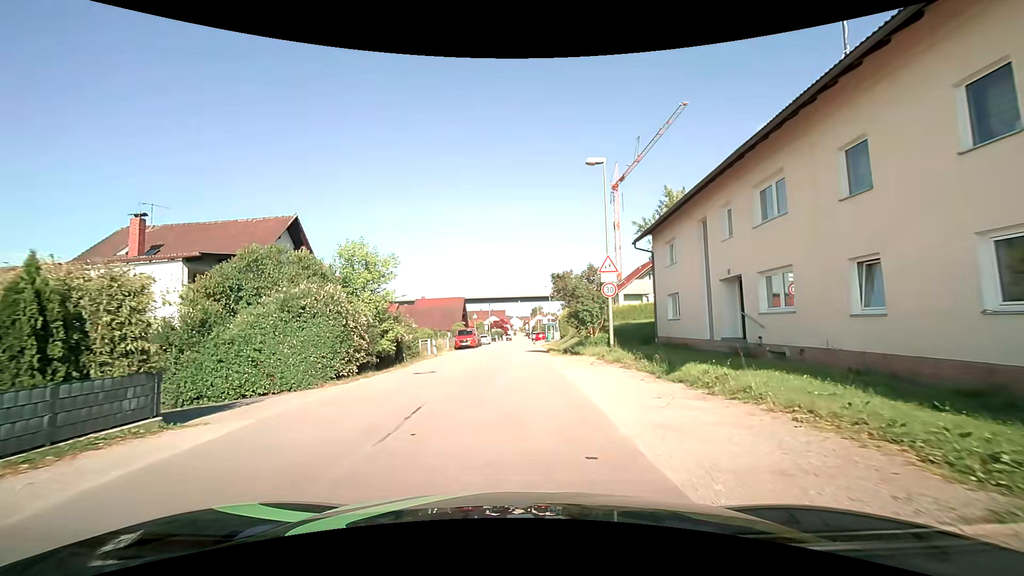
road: unclassified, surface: asphalt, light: Day
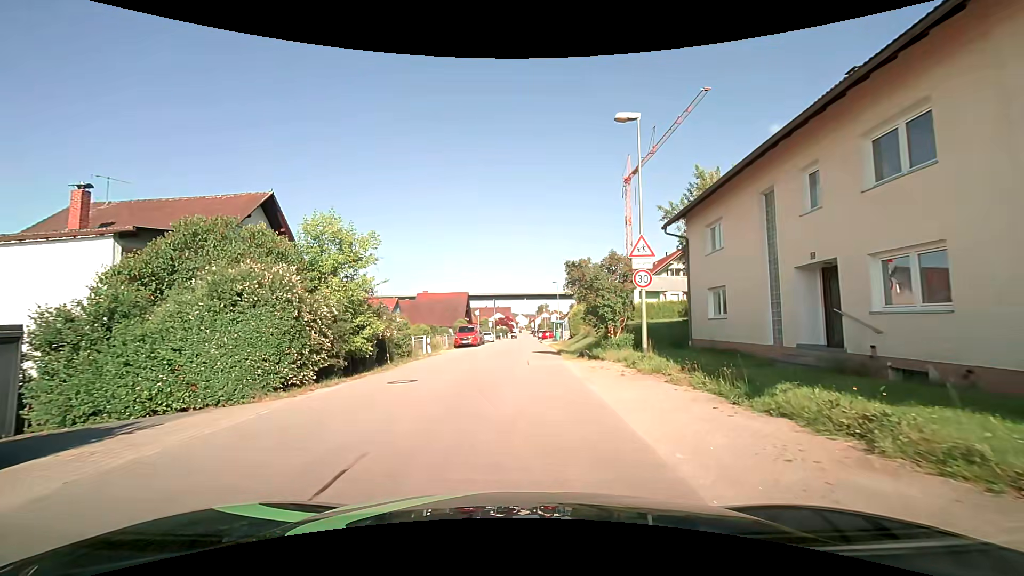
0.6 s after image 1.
(0.0, +4.2) m; 0°
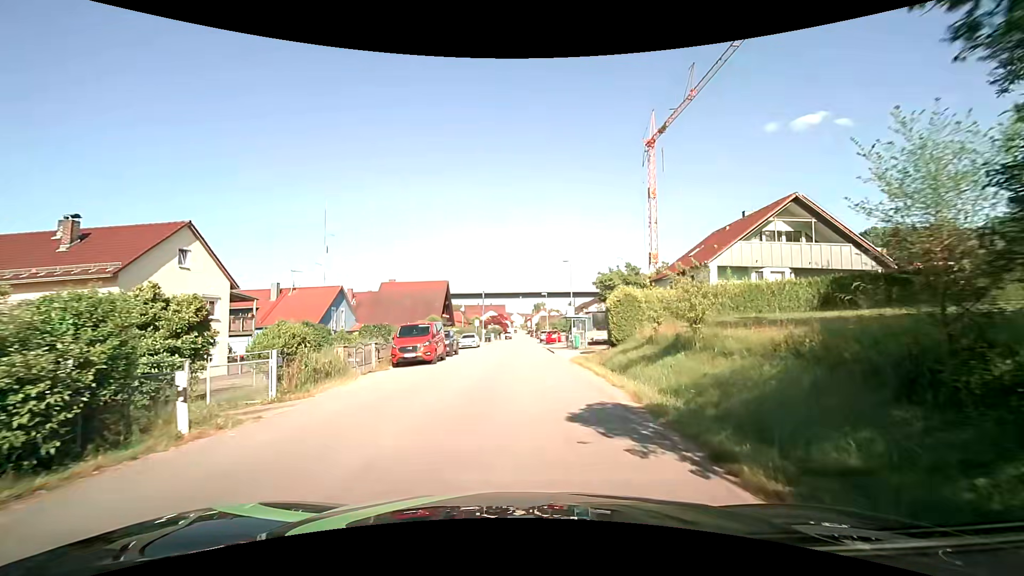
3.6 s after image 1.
(-0.1, +21.1) m; 0°
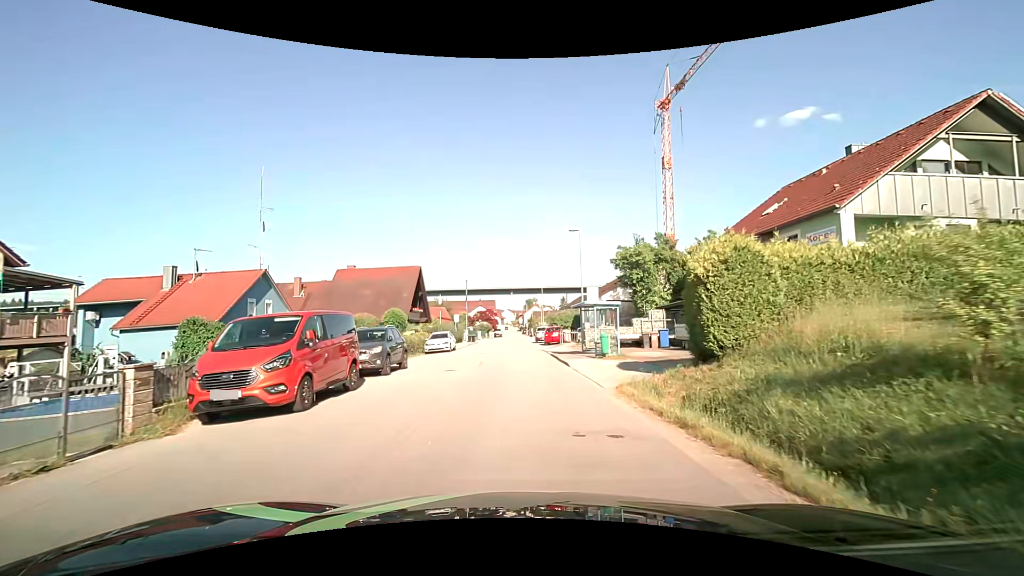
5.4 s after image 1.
(+0.2, +13.3) m; +2°
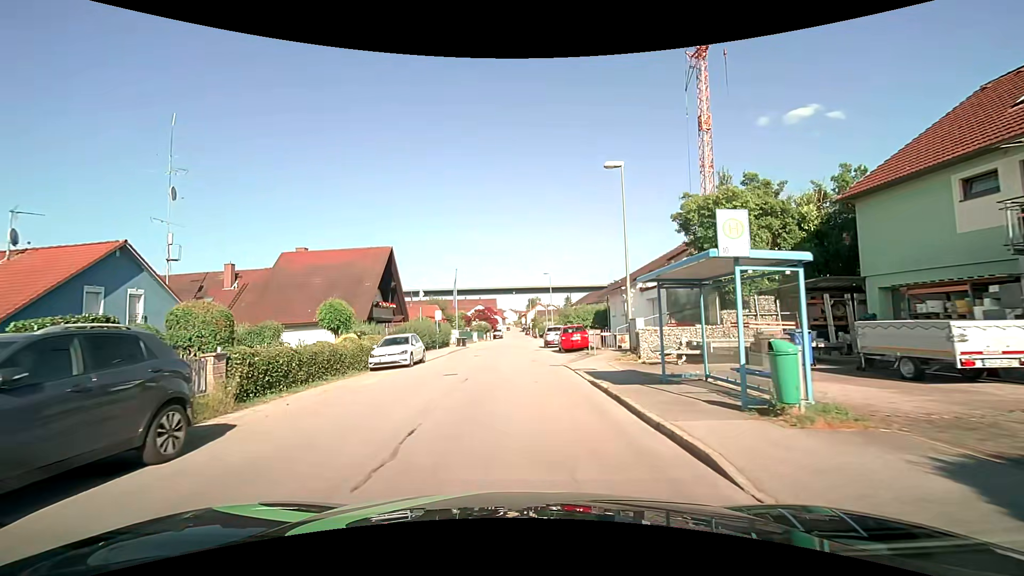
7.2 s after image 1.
(0.0, +13.3) m; 0°
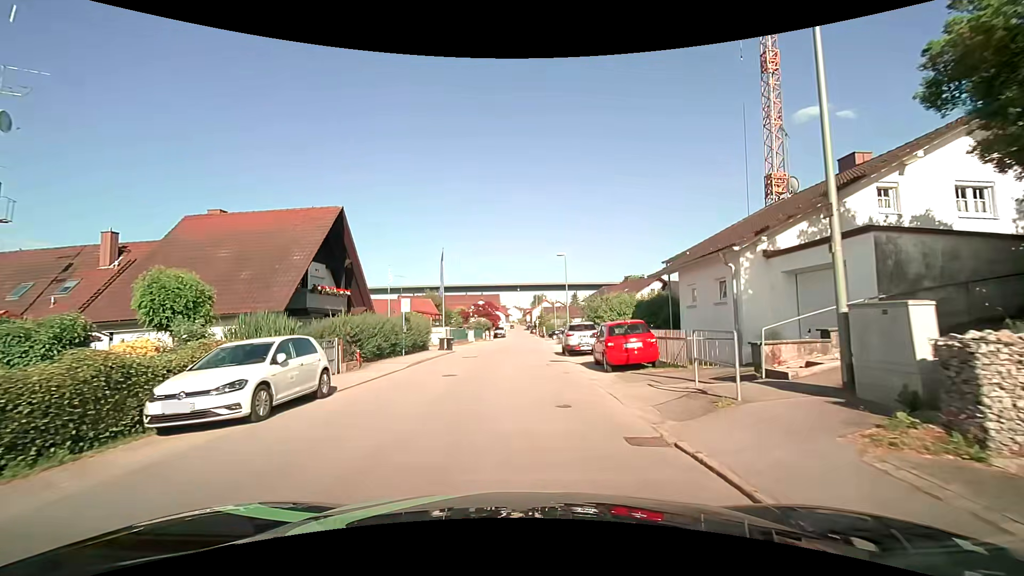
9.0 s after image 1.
(0.0, +12.8) m; 0°
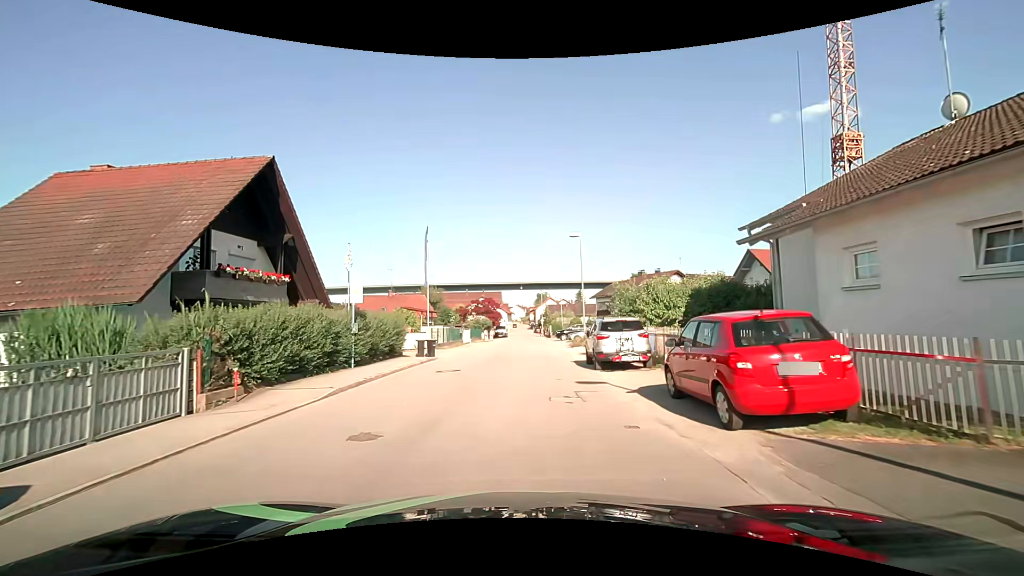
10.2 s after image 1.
(-0.1, +8.5) m; 0°
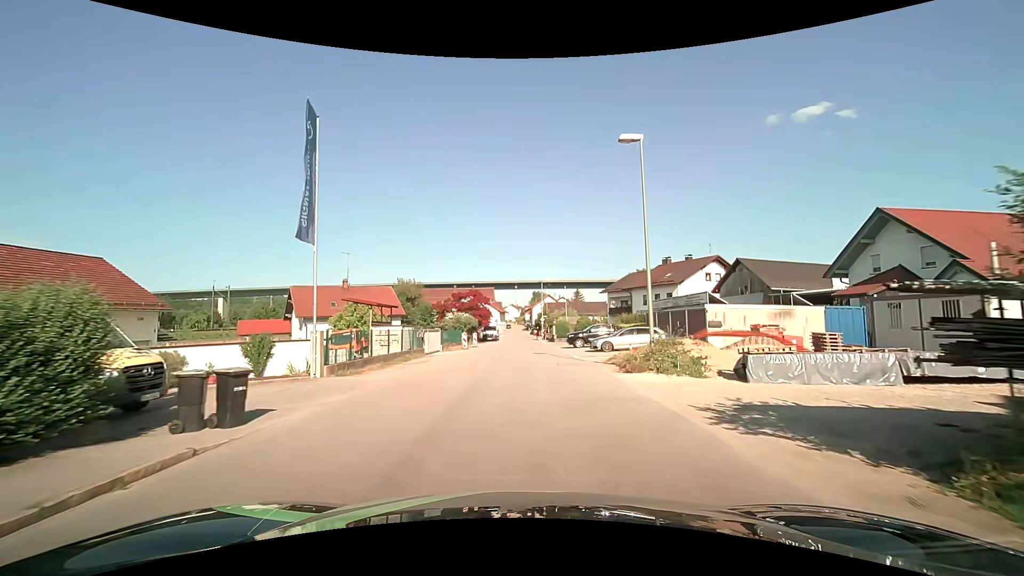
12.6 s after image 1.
(-0.1, +18.1) m; 0°
(0, +10) (0, +20) (+1, +30) (+1, +40) (+1, +50) (+1, +60) (+1, +70) (+1, +80) (+1, +90) (+1, +100) m
